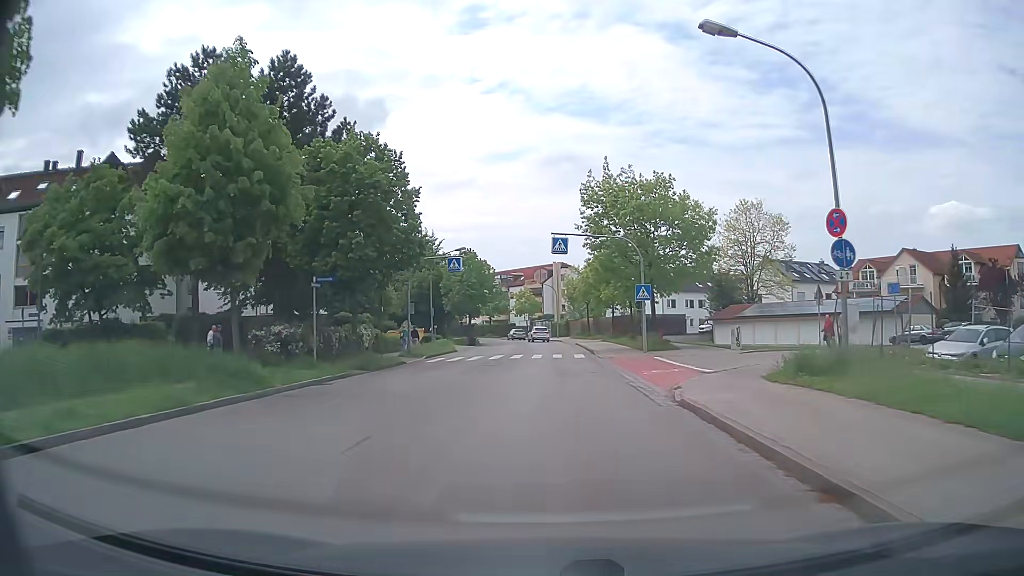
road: residential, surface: asphalt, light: Day
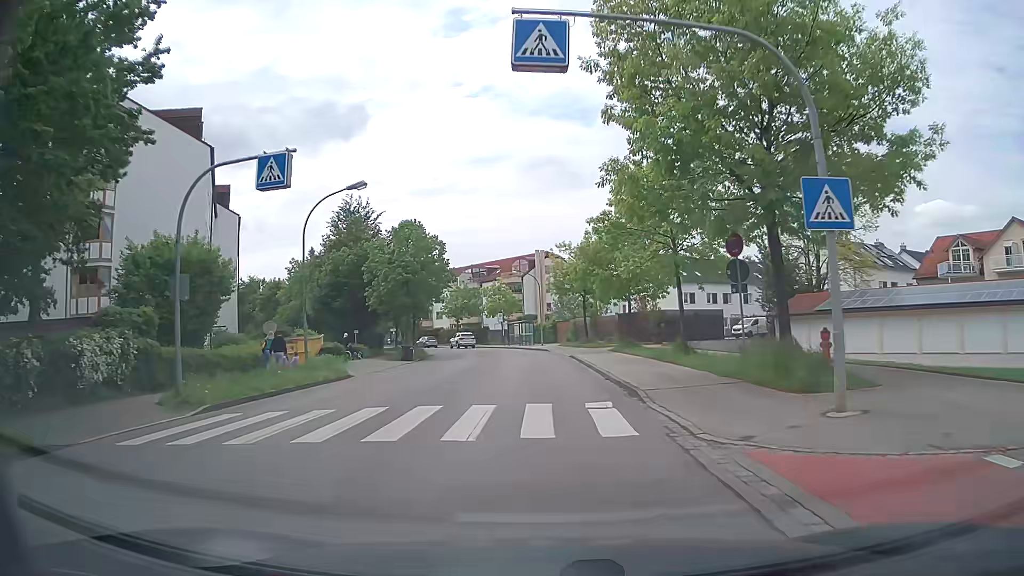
(+0.6, +23.1) m; +1°
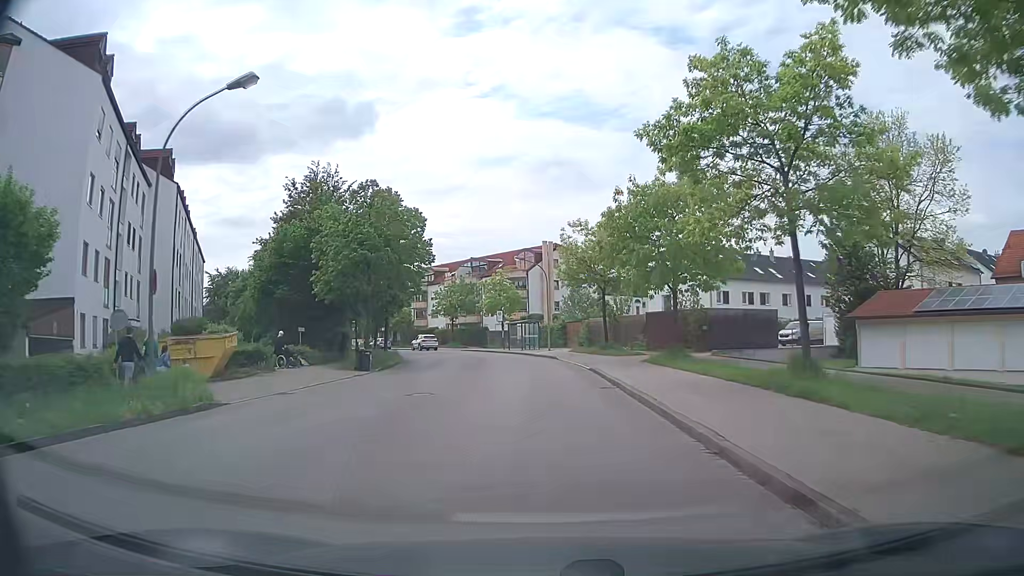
(-0.1, +11.6) m; 0°
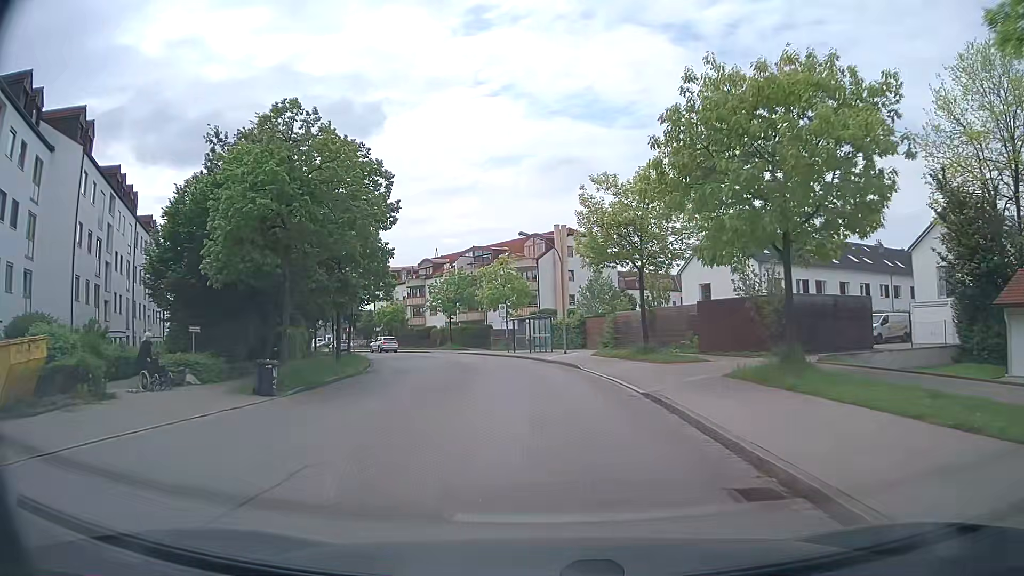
(-0.2, +12.0) m; -2°
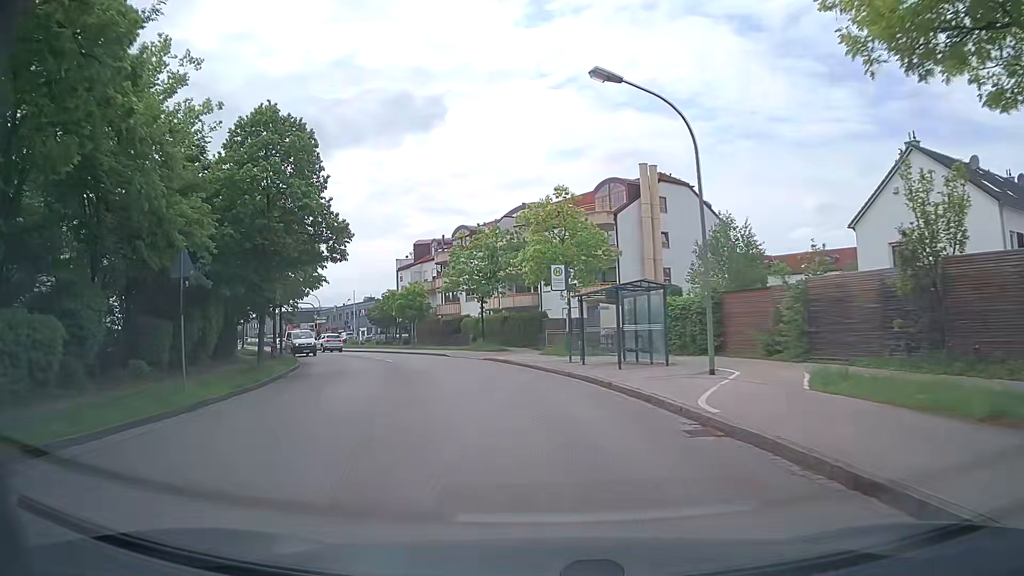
(-0.8, +24.6) m; -6°
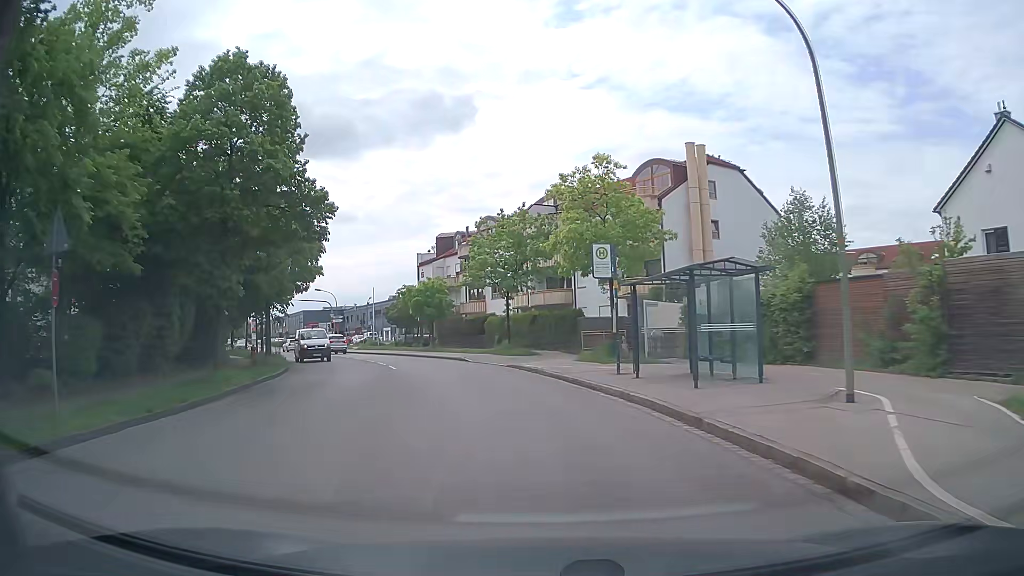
(-0.1, +6.0) m; -2°
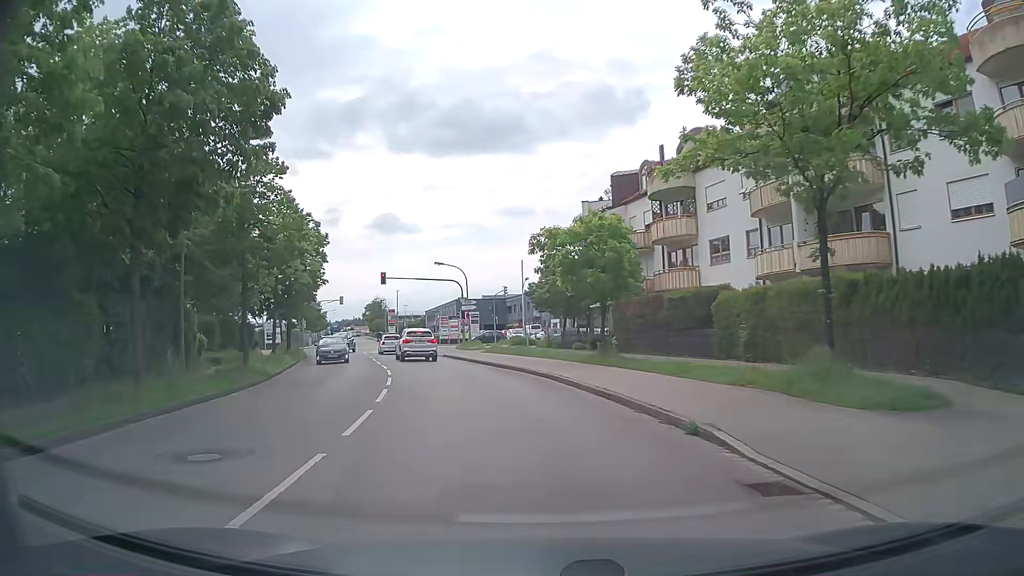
(-3.3, +26.1) m; -15°
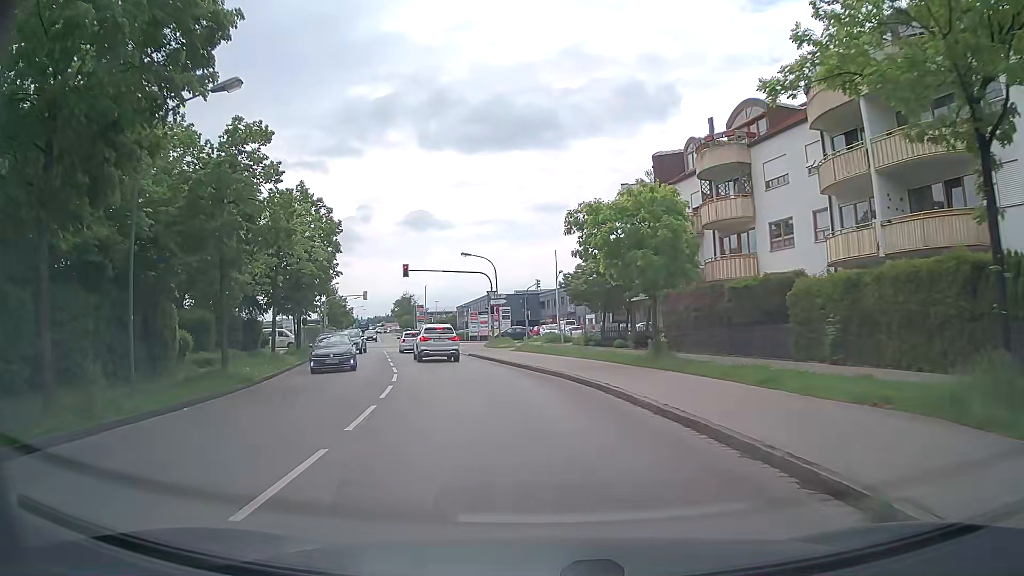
(-0.1, +4.3) m; -3°
(-1, +10) (-2, +20) (-5, +30) (-7, +39) (-10, +49) (-12, +59) (-20, +64) (-30, +63) (-39, +61) (-49, +58) m
